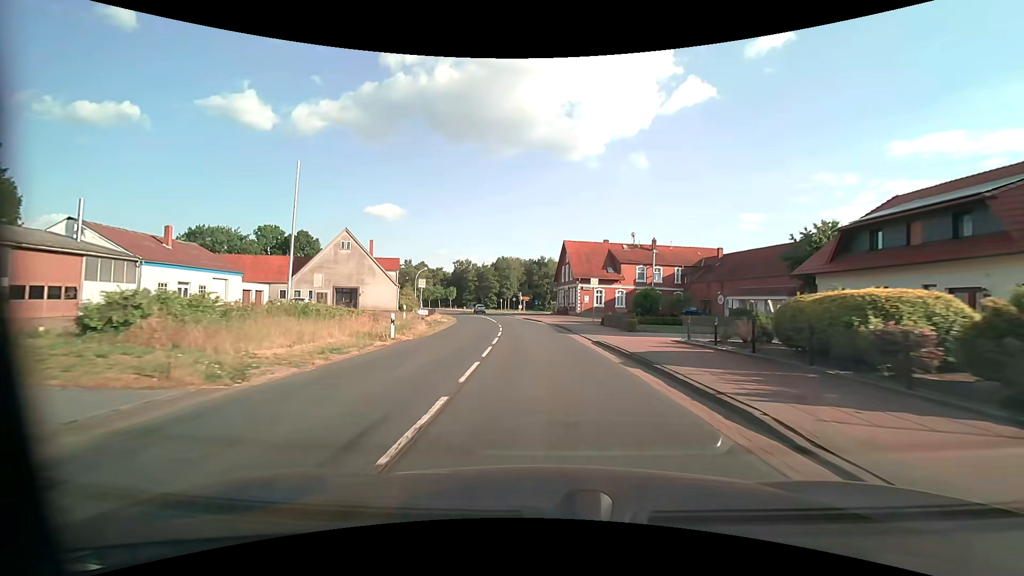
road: secondary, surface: asphalt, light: Day
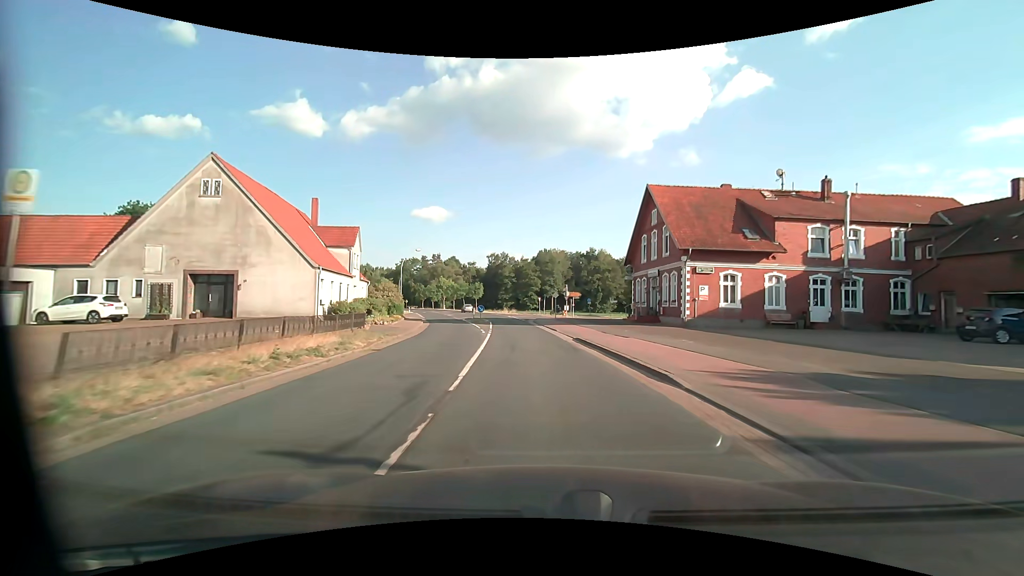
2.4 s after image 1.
(-1.5, +32.4) m; -5°
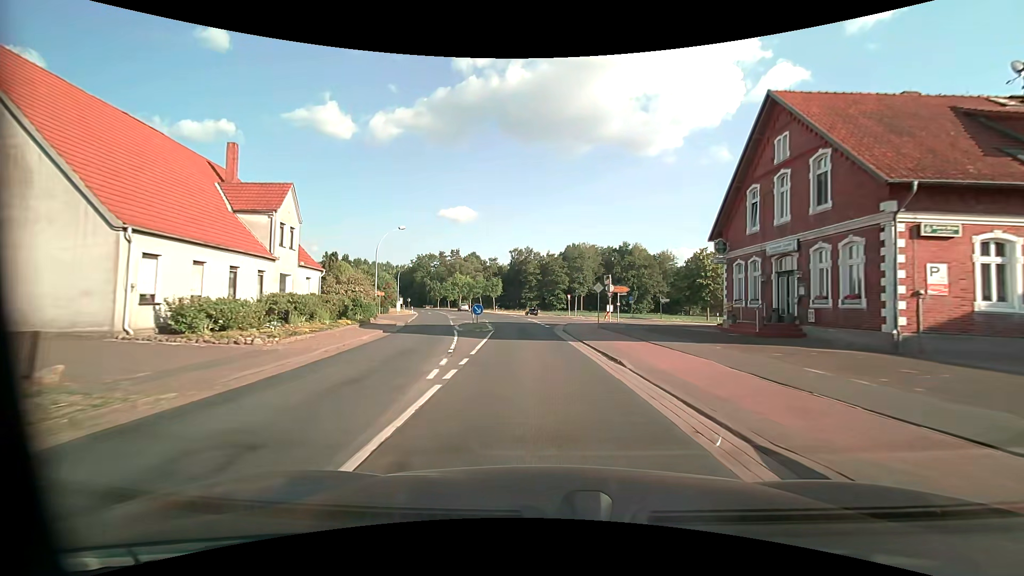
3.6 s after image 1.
(-0.4, +16.4) m; -3°
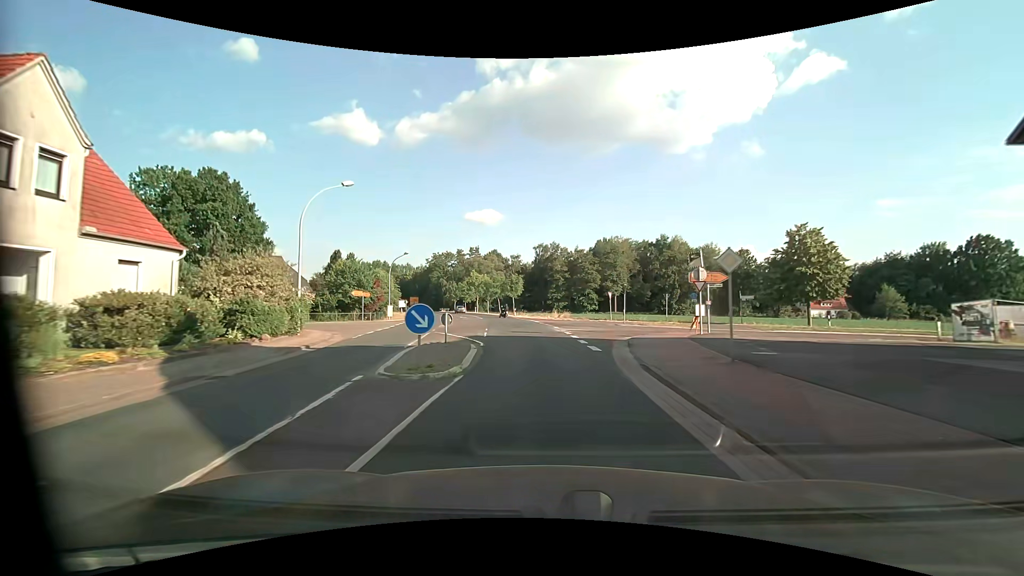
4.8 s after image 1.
(-0.4, +16.4) m; -3°
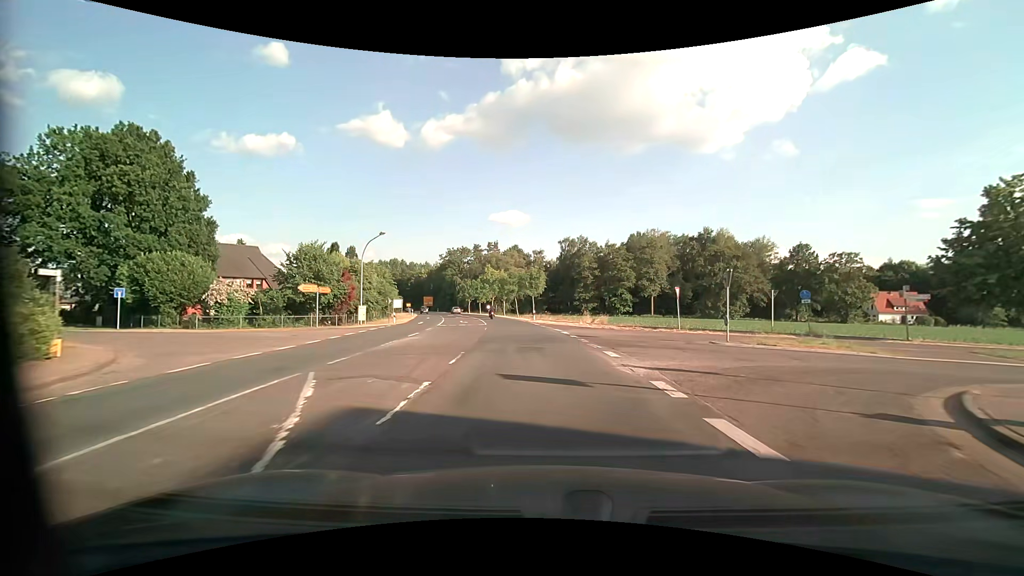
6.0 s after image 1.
(-0.4, +16.4) m; -3°
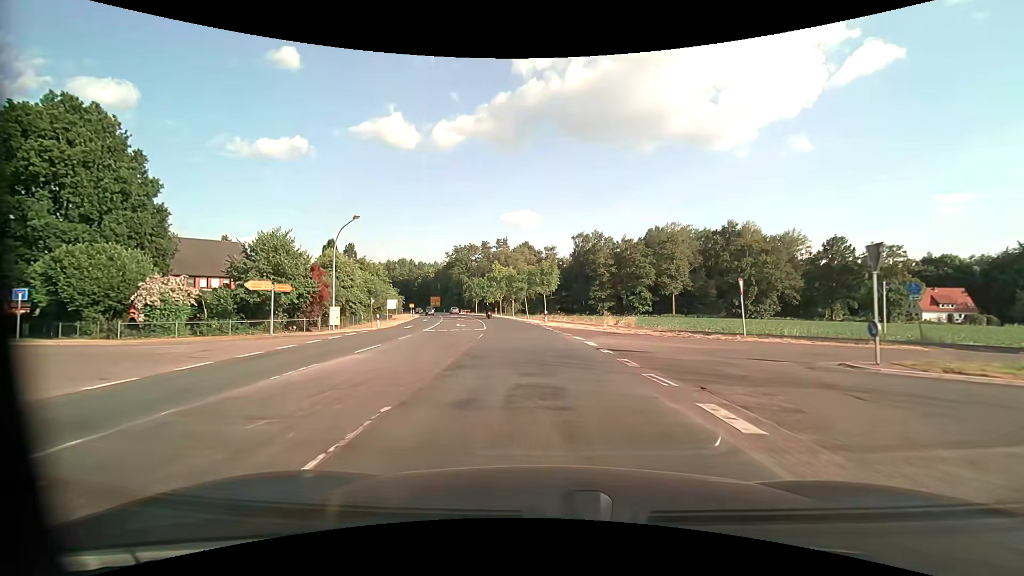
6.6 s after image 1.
(-0.1, +8.2) m; -1°
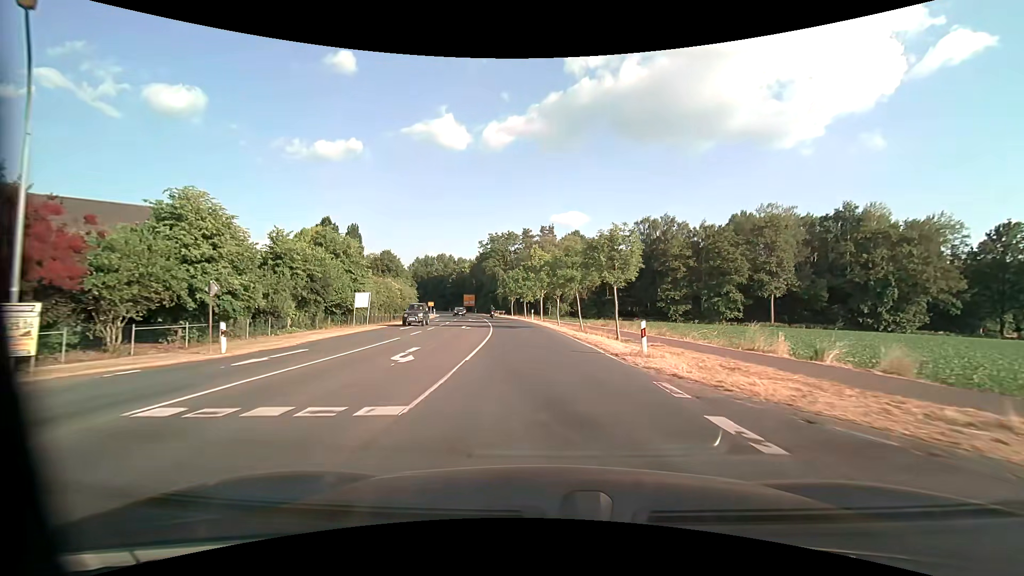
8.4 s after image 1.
(-1.2, +24.6) m; -5°
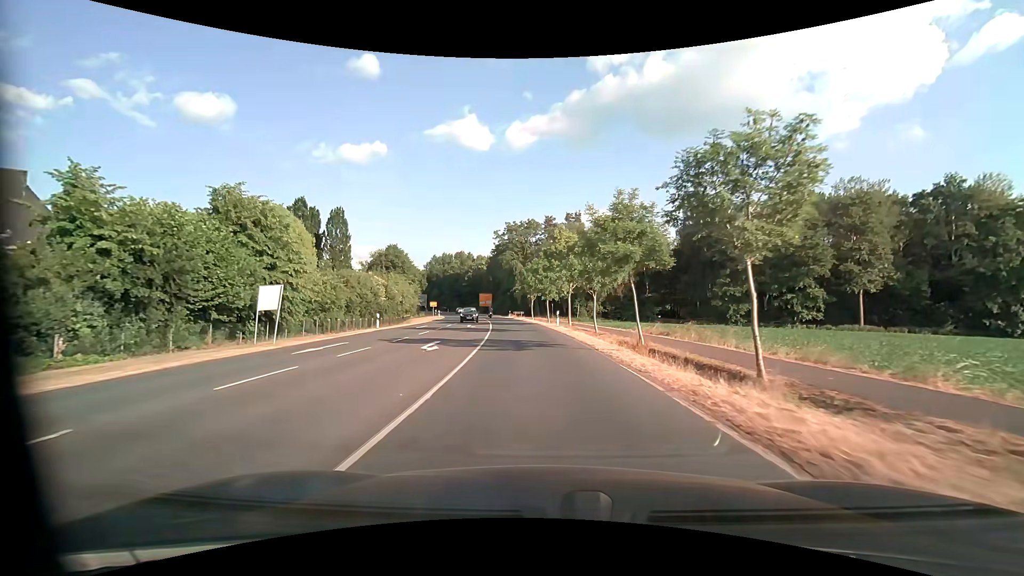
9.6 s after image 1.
(-0.4, +16.4) m; -3°
(0, +10) (-1, +20) (-1, +30) (-3, +40) (-4, +50) (-5, +60) (-7, +70) (-9, +79) (-12, +89) (-15, +99) m
